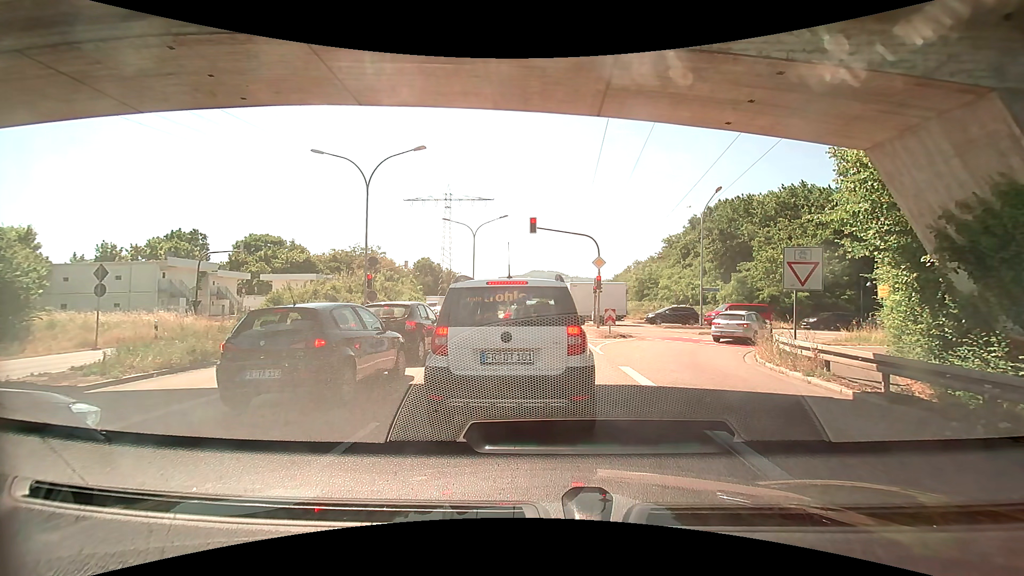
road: trunk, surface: asphalt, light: Day
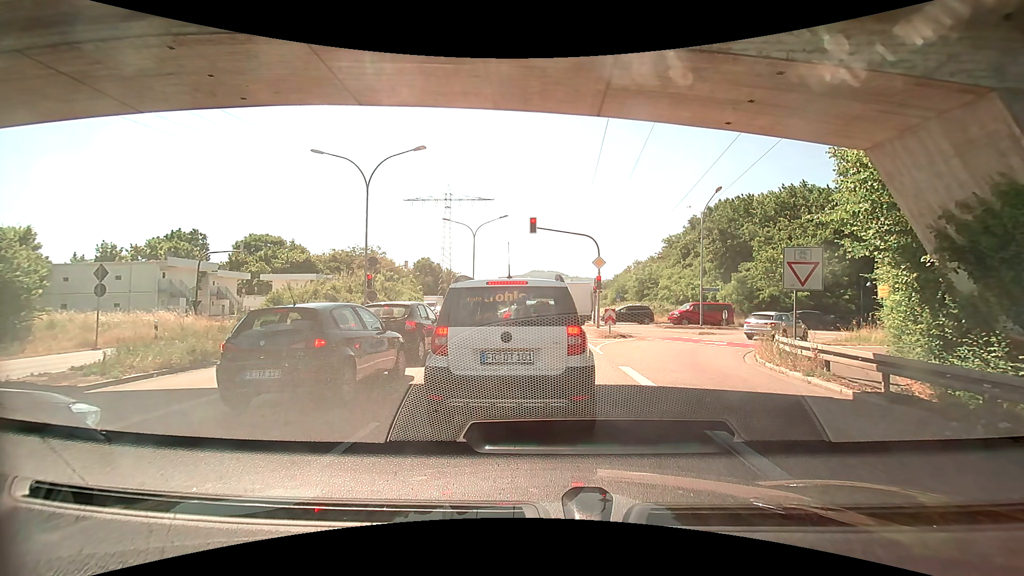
(0.0, 0.0) m; 0°
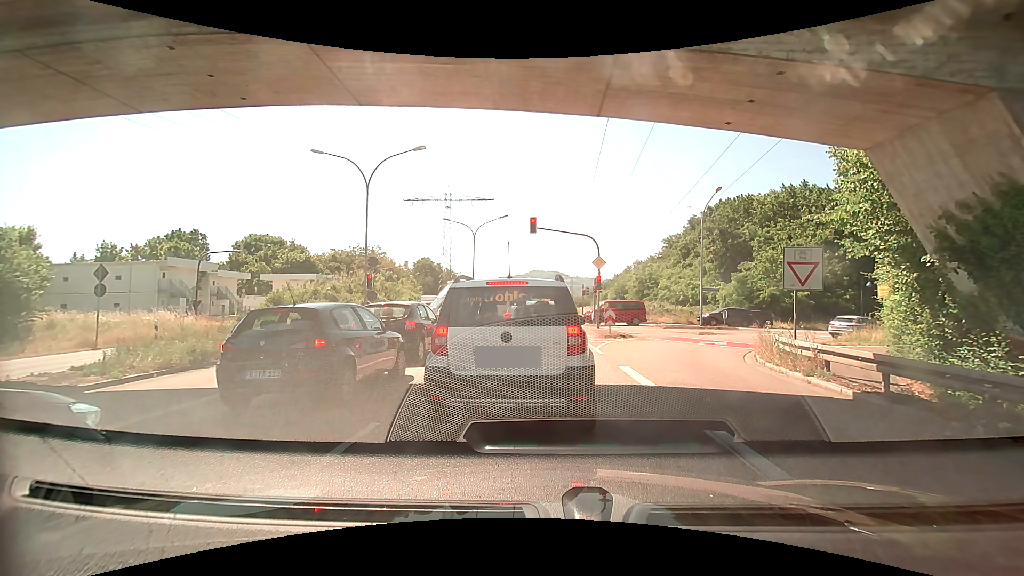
(0.0, 0.0) m; 0°
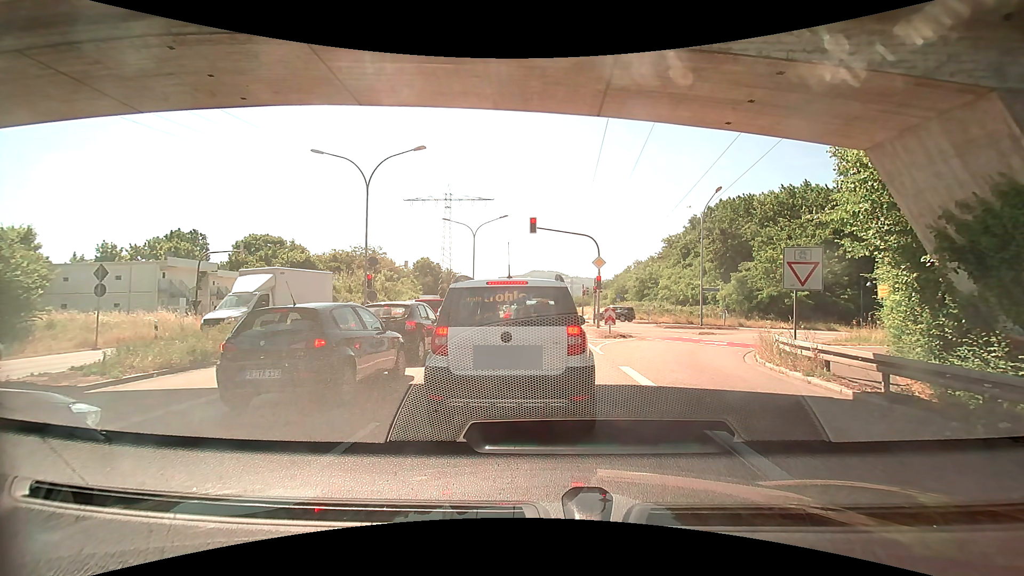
(0.0, 0.0) m; 0°
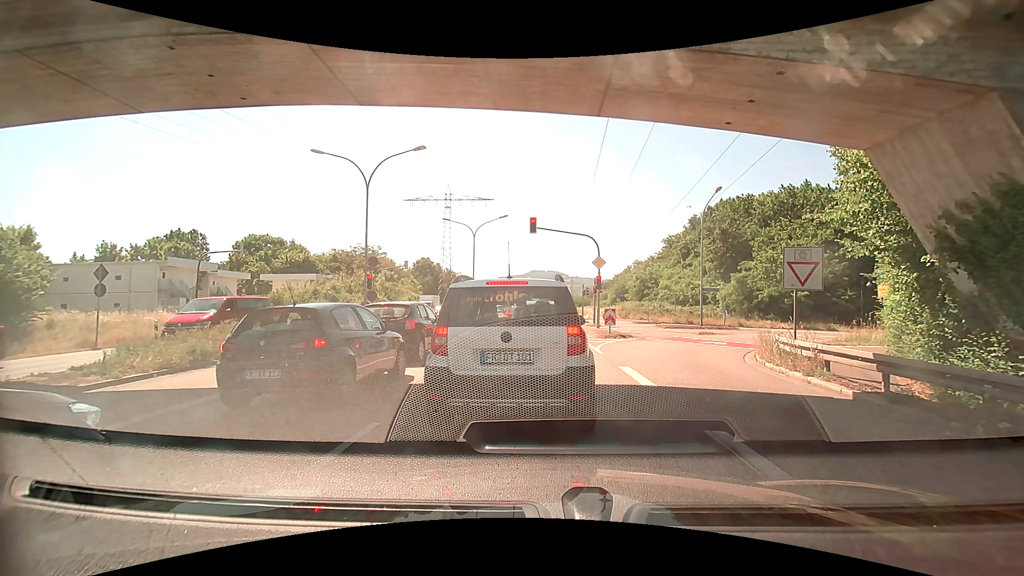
(0.0, 0.0) m; 0°
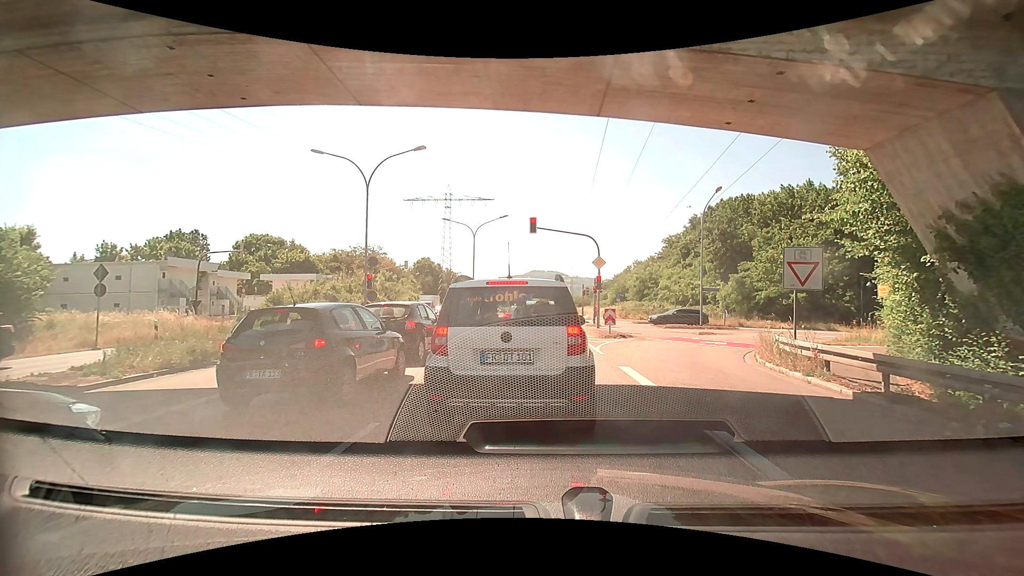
(0.0, 0.0) m; 0°
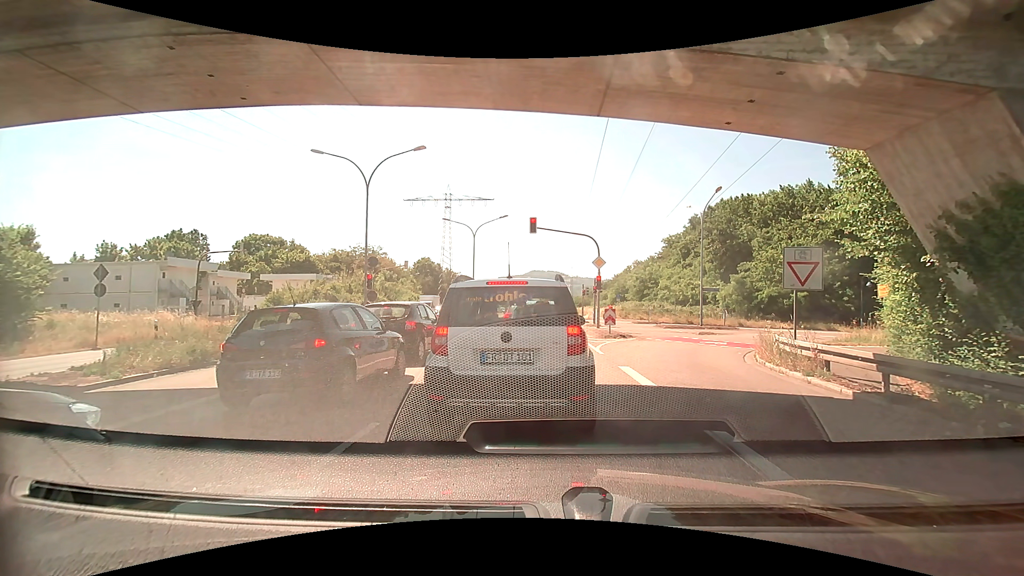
(0.0, 0.0) m; 0°
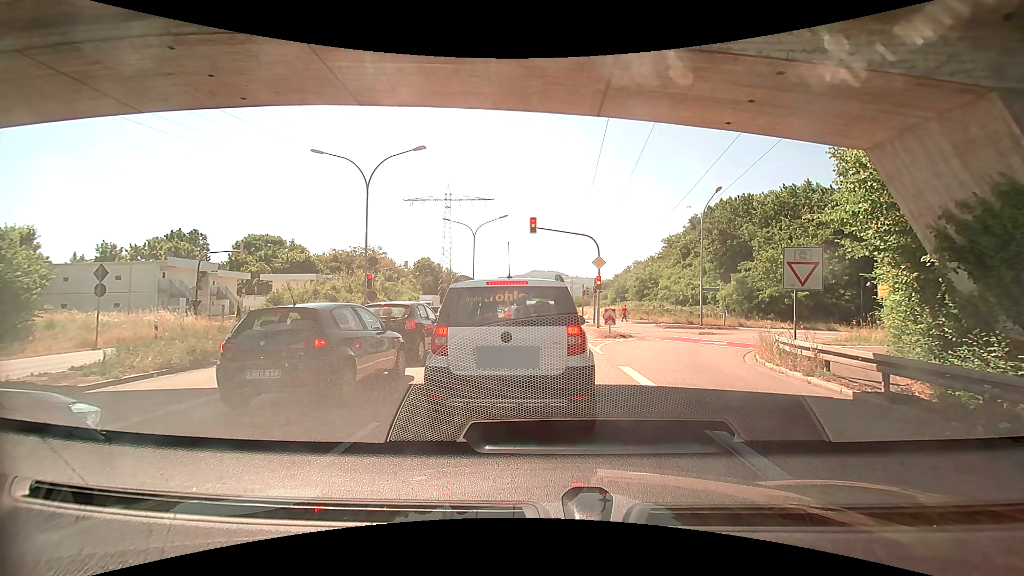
(0.0, 0.0) m; 0°
(0, +10) (0, +20) (0, +30) (-1, +40) (-1, +50) (-1, +60) (-1, +70) (-1, +80) (-1, +90) (-1, +100) m
